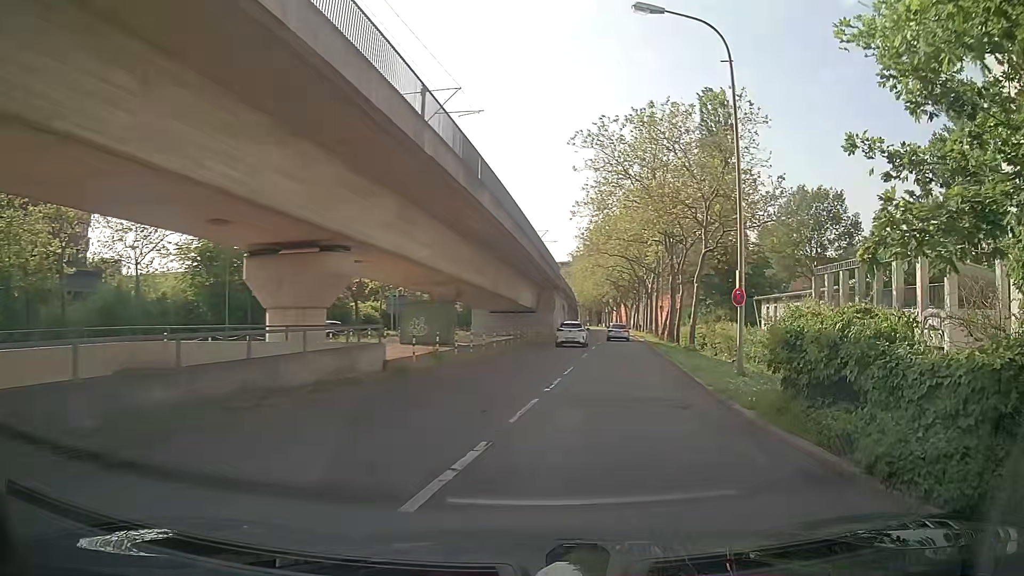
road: tertiary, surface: asphalt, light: Day
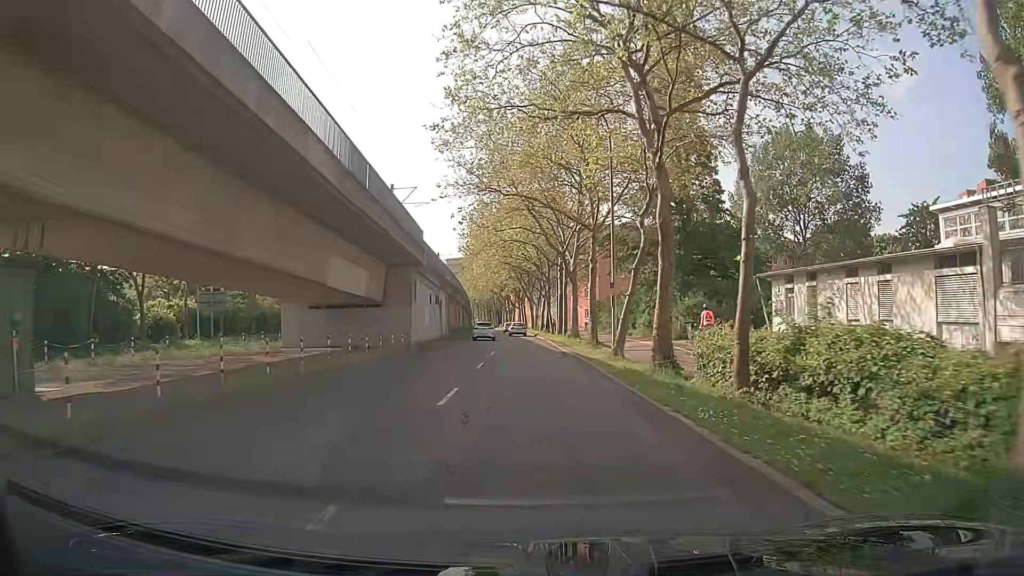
(+2.6, +25.6) m; +7°
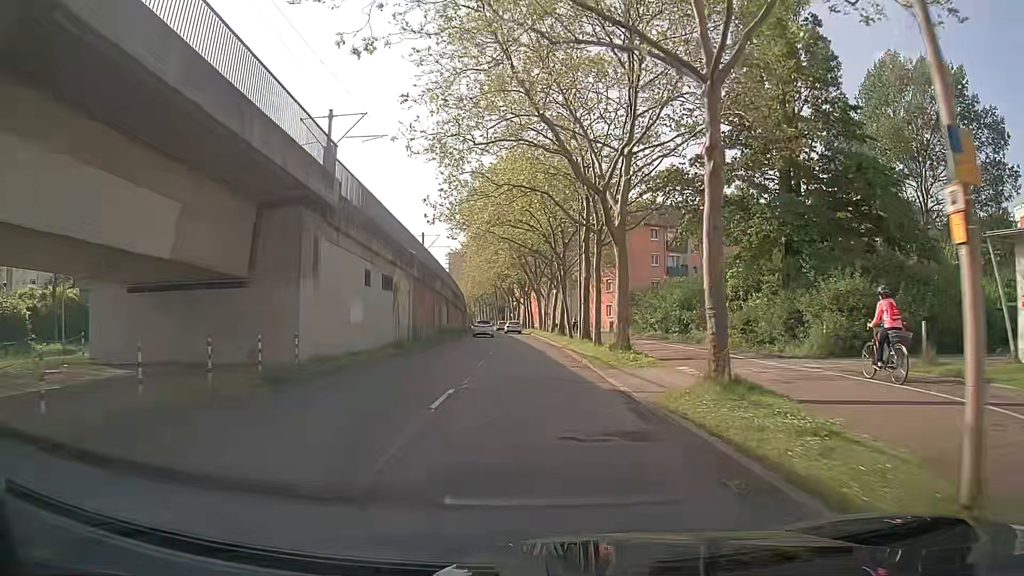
(+0.4, +18.9) m; +1°
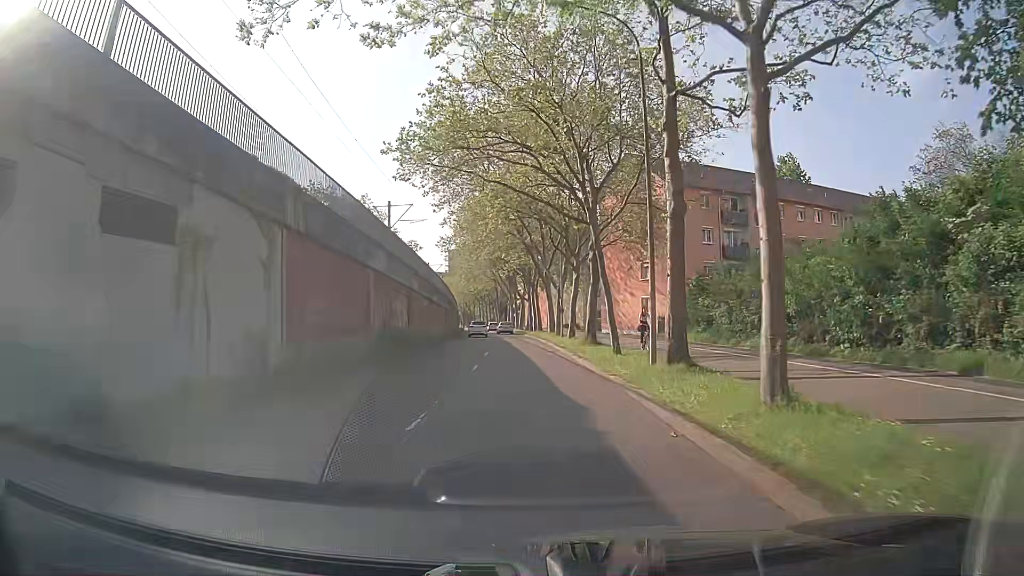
(+0.1, +20.1) m; +1°
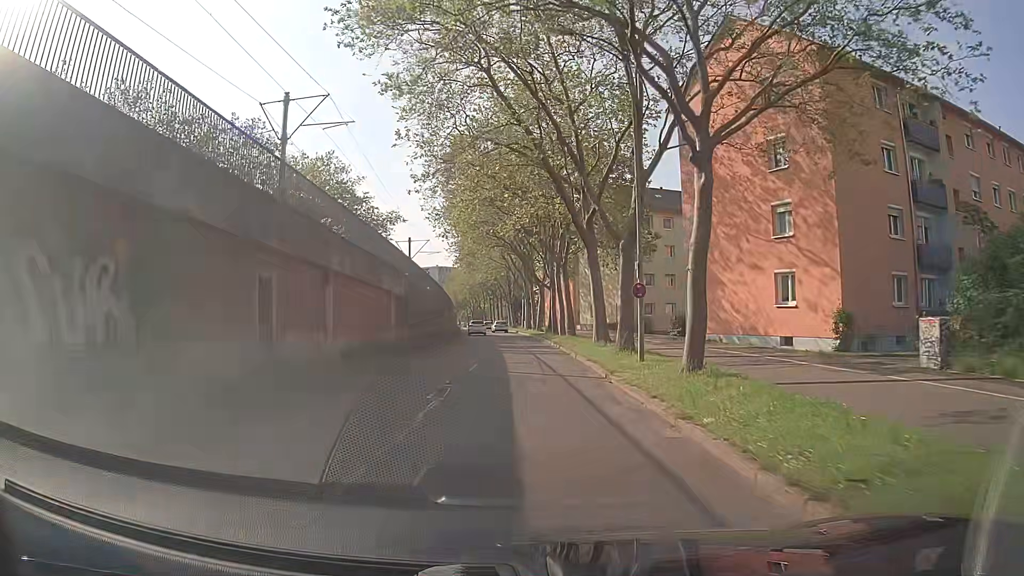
(-0.5, +26.7) m; -2°
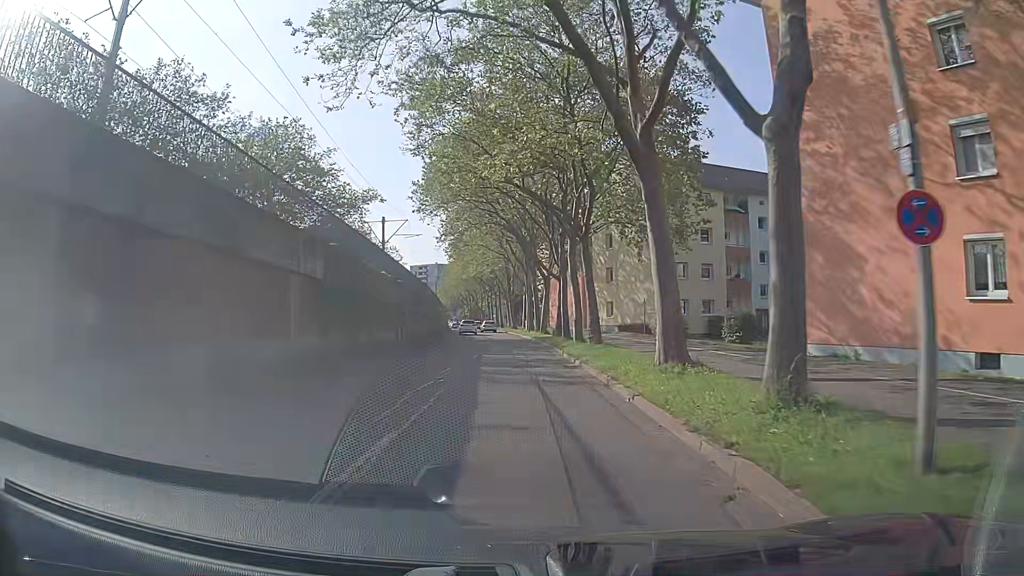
(-0.1, +13.1) m; 0°
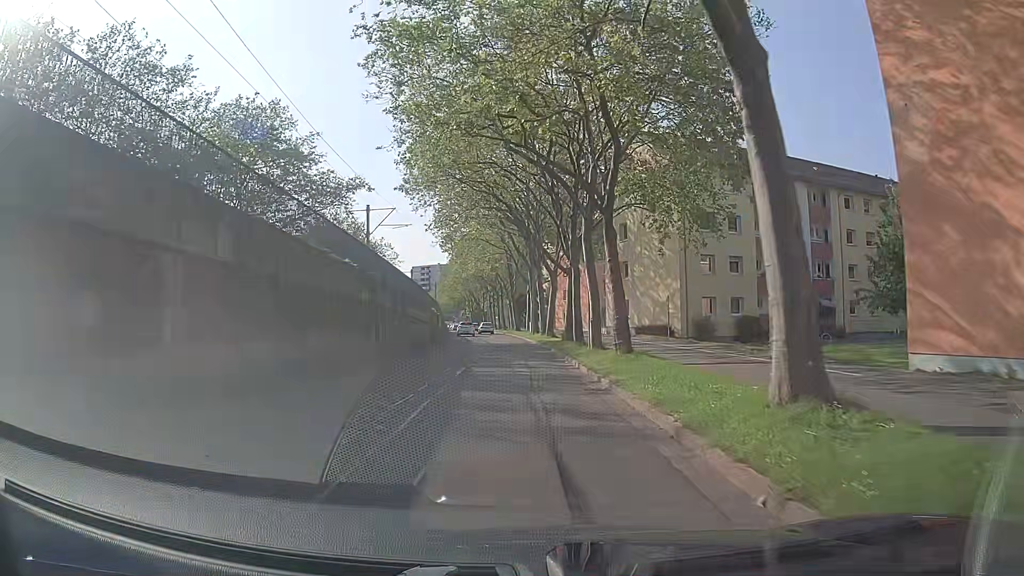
(0.0, +6.5) m; -1°
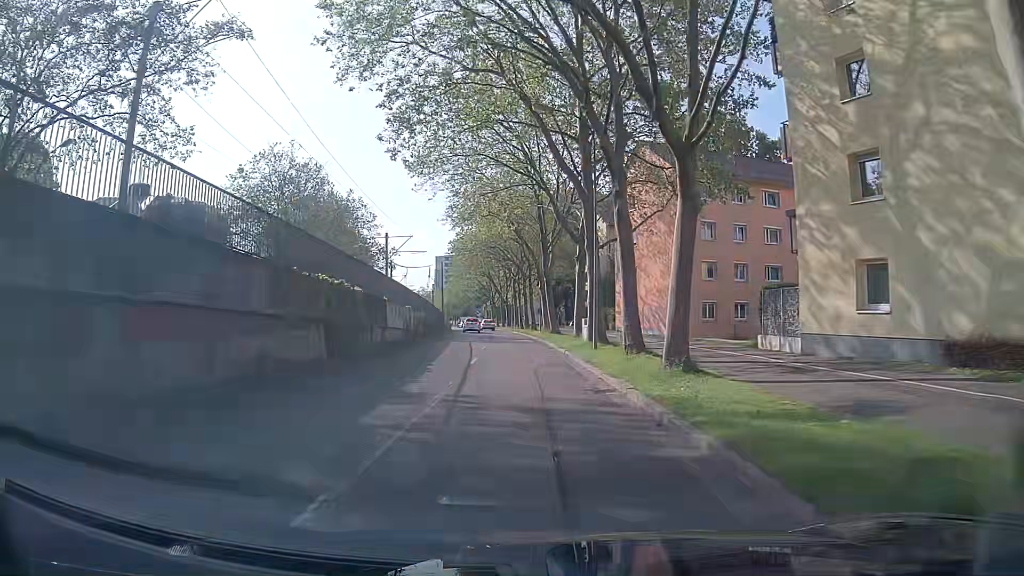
(-0.6, +33.0) m; -3°
(0, +10) (0, +20) (0, +30) (-1, +40) (-1, +50) (-2, +60) (-3, +70) (-4, +80) (-5, +90) (-6, +100) m
